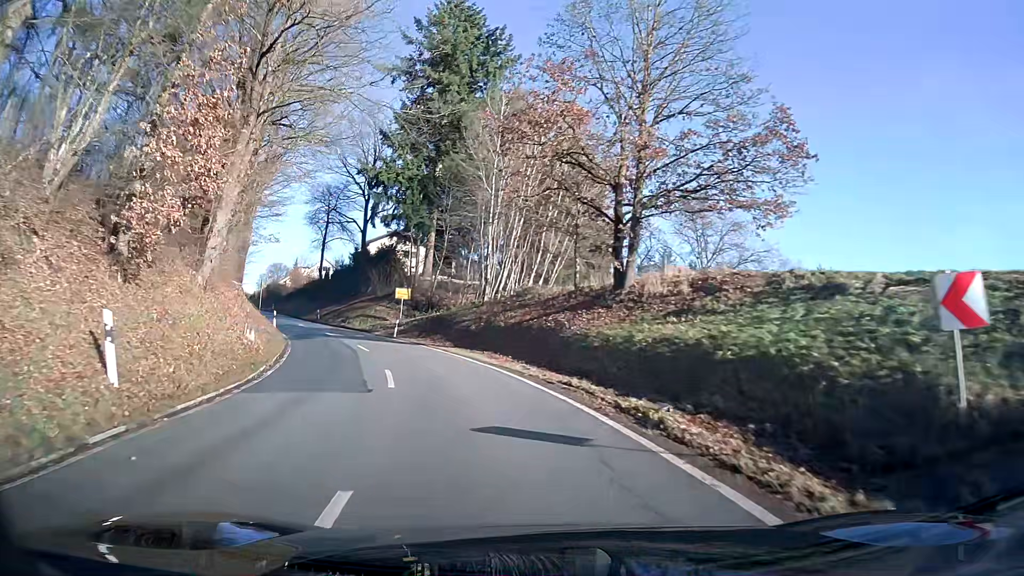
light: Day
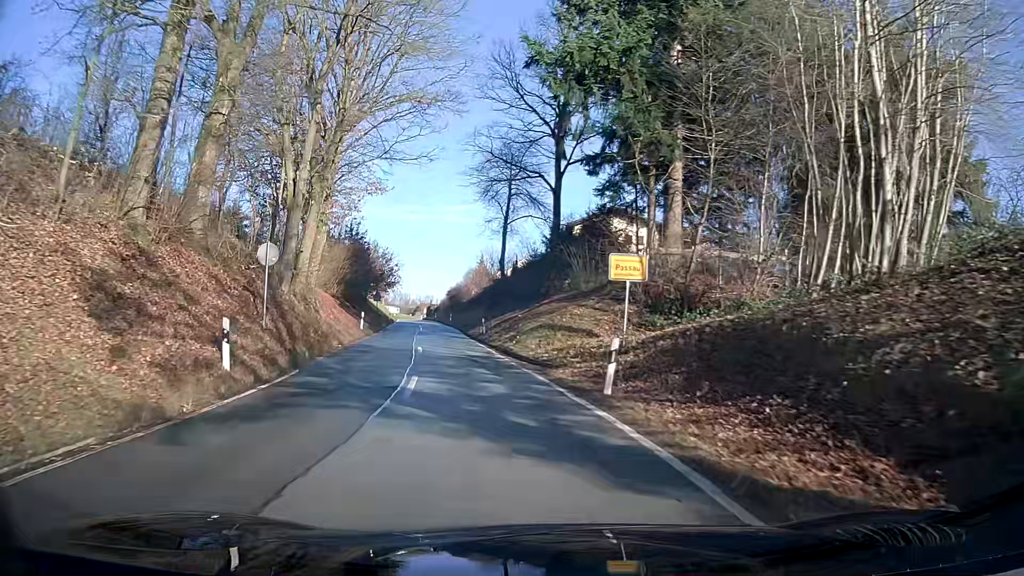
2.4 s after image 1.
(-4.3, +26.6) m; -17°
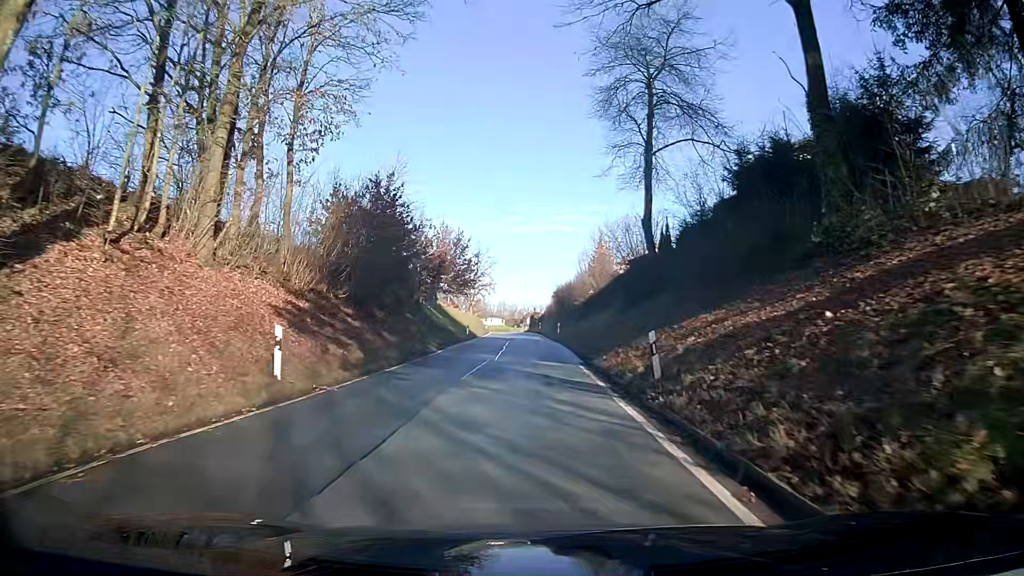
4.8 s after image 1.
(-2.5, +27.1) m; -9°
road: tertiary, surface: asphalt
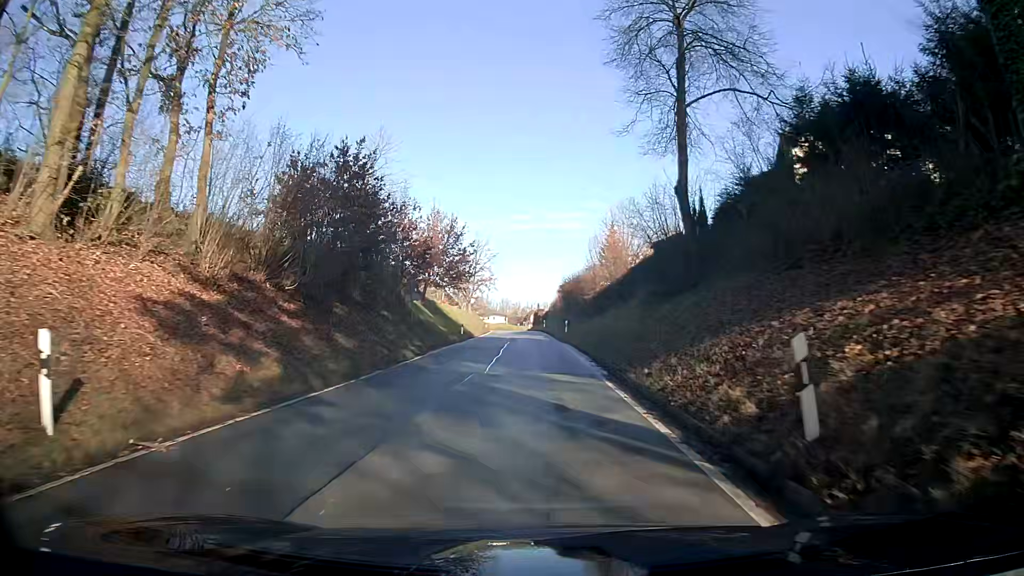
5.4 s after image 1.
(0.0, +7.1) m; 0°
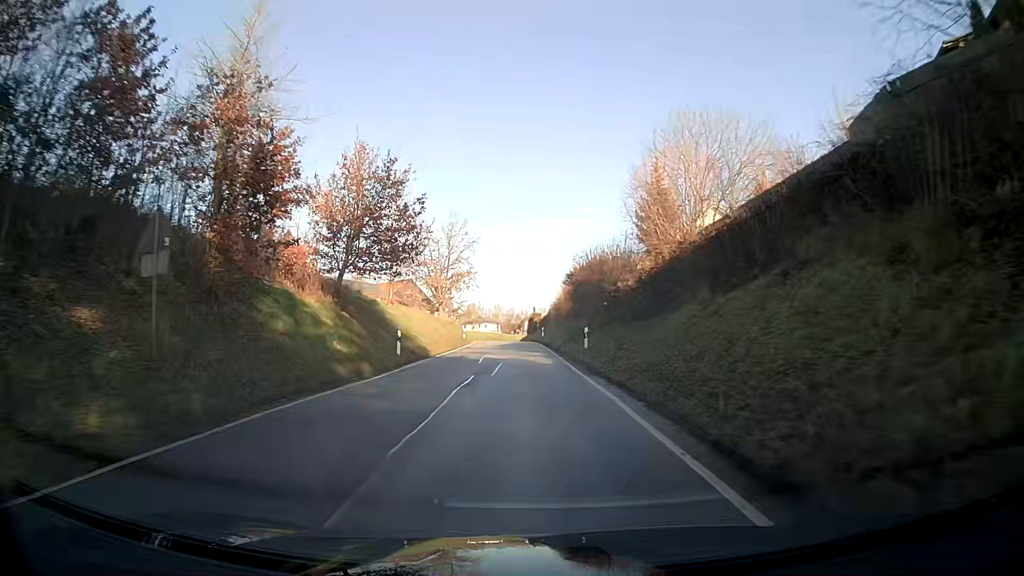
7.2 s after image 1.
(+0.1, +22.0) m; 0°
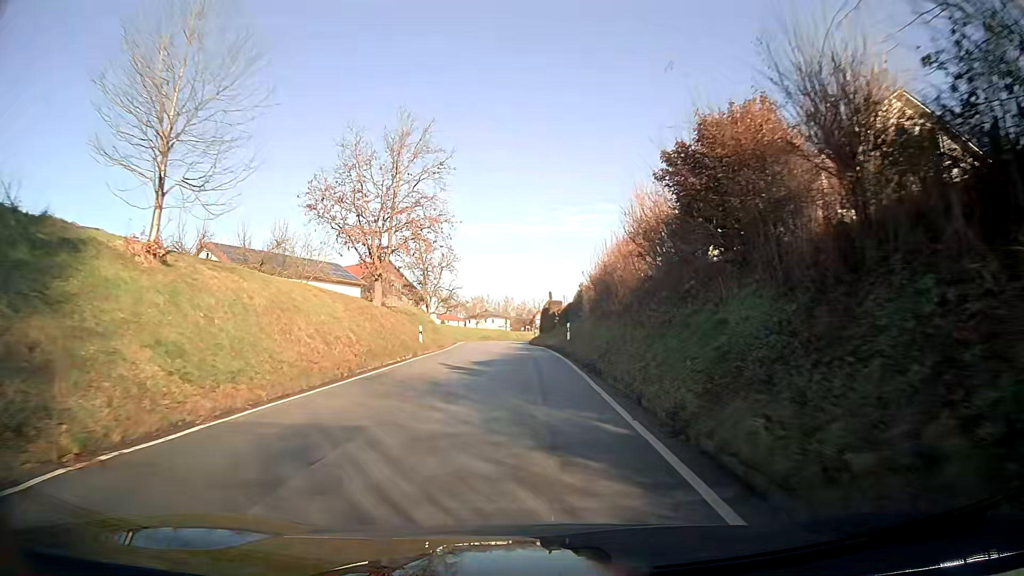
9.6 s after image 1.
(-0.4, +29.4) m; -2°
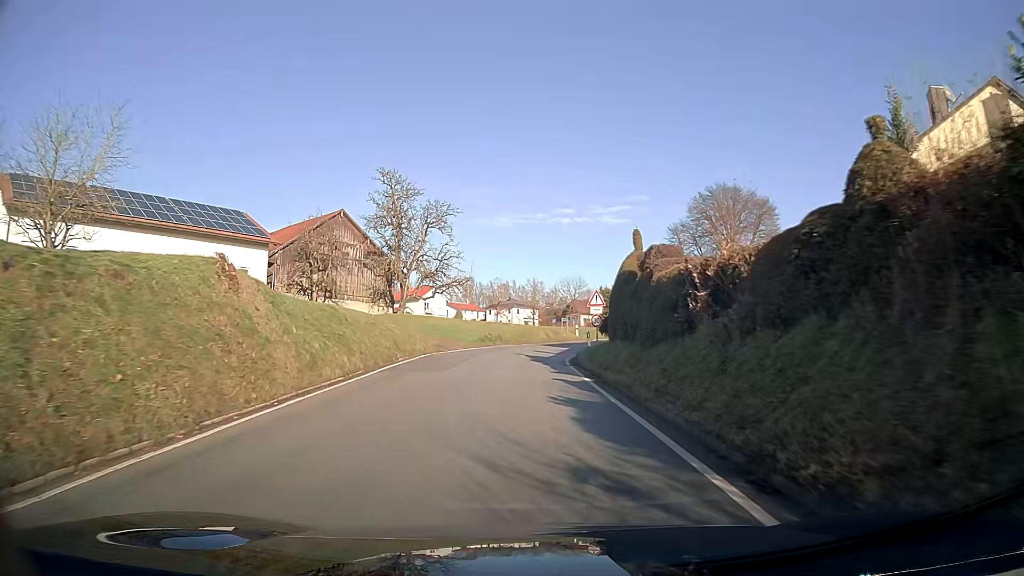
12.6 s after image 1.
(-0.5, +35.8) m; -2°
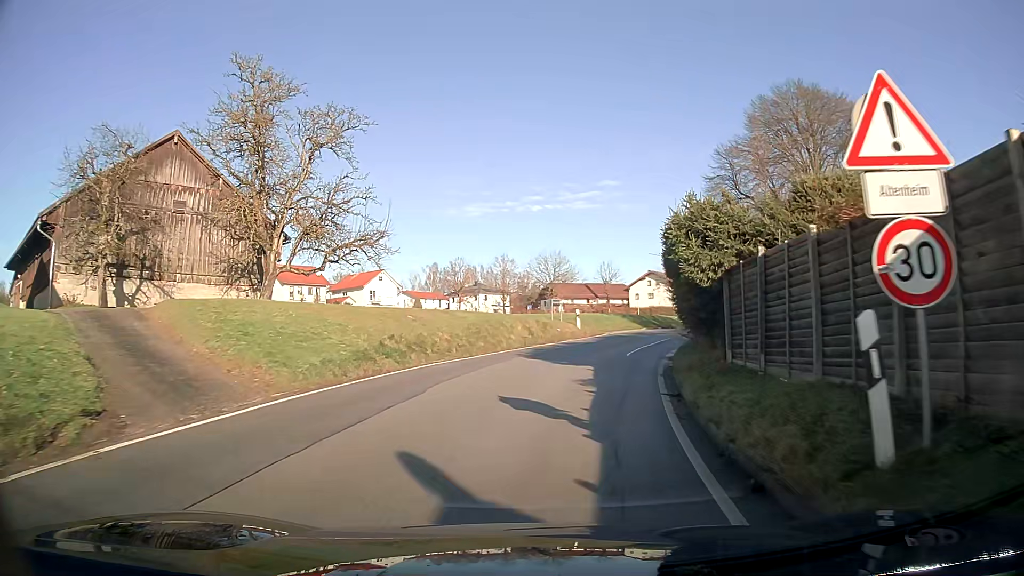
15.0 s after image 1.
(+0.4, +25.7) m; +4°
(0, +10) (+2, +20) (+5, +29) (+9, +39) (+13, +48) (+17, +57) (+21, +66) (+25, +75) (+28, +85) (+31, +94) m
